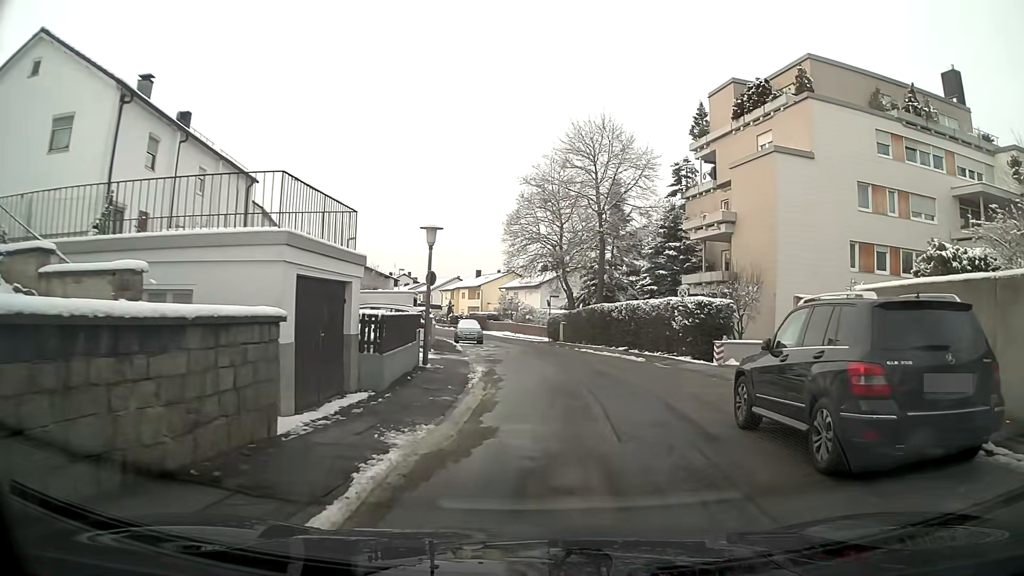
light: Day
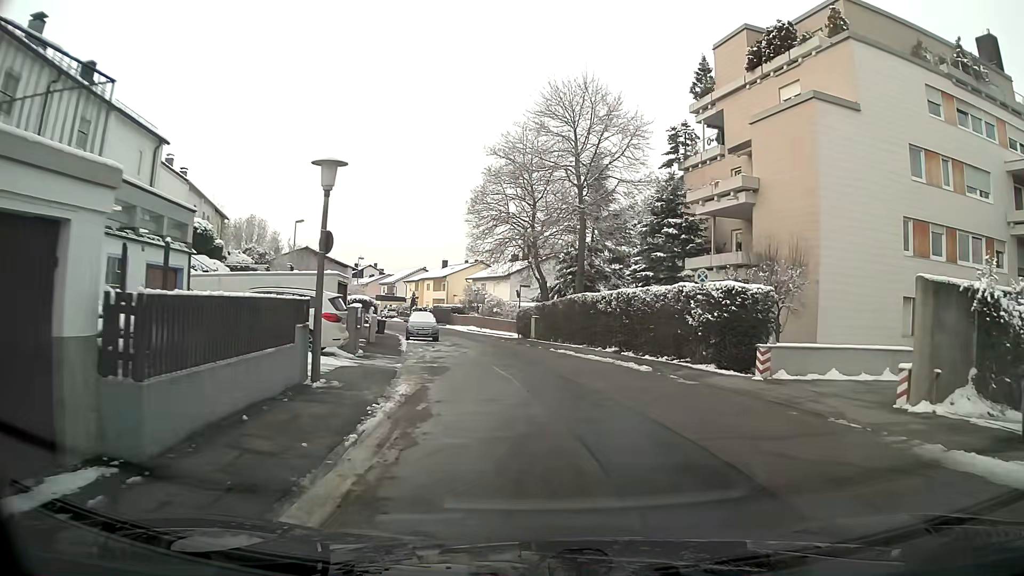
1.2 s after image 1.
(+0.2, +7.2) m; +3°
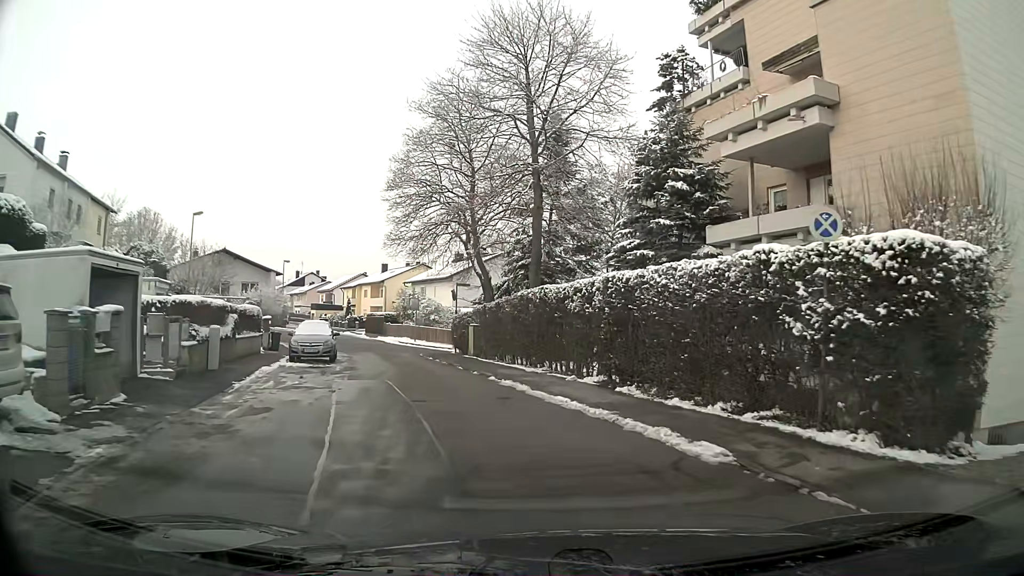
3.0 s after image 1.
(+0.4, +10.9) m; +2°
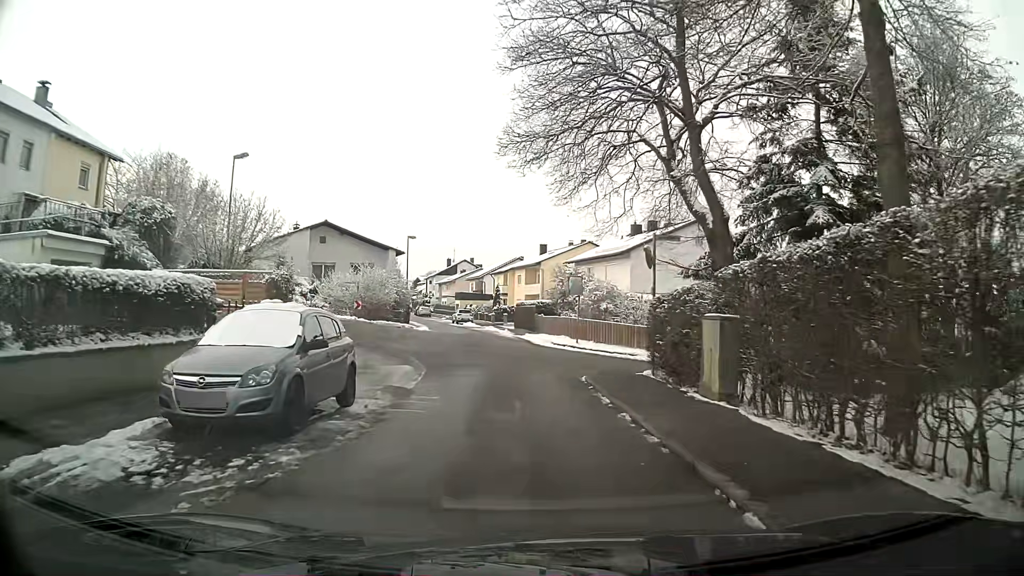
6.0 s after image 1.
(-2.3, +17.2) m; -13°
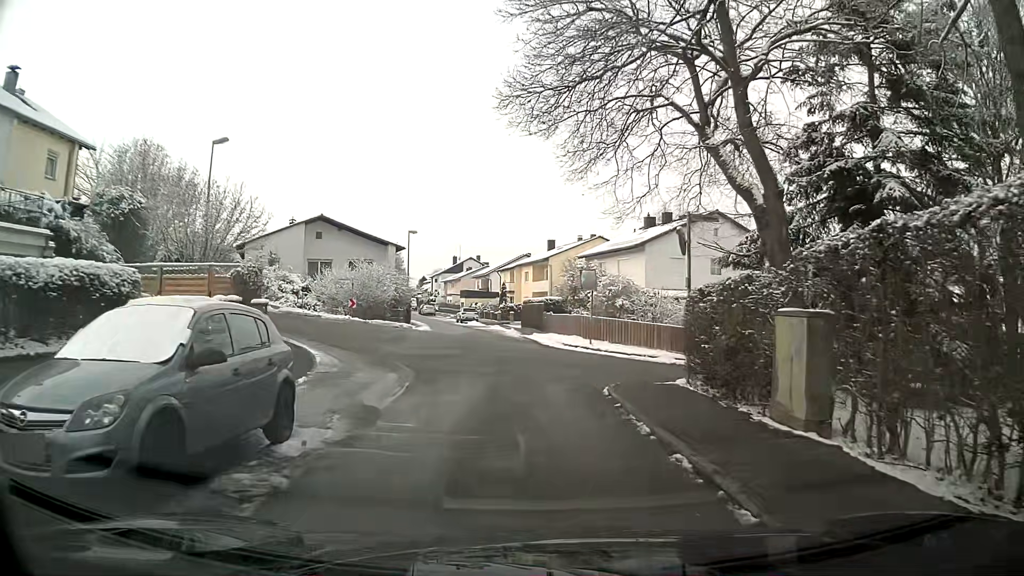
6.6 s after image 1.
(0.0, +3.2) m; 0°
(0, +10) (0, +20) (-1, +30) (-3, +40) (-5, +50) (-8, +59) (-10, +69) (-13, +79) (-16, +88) (-19, +98) m
